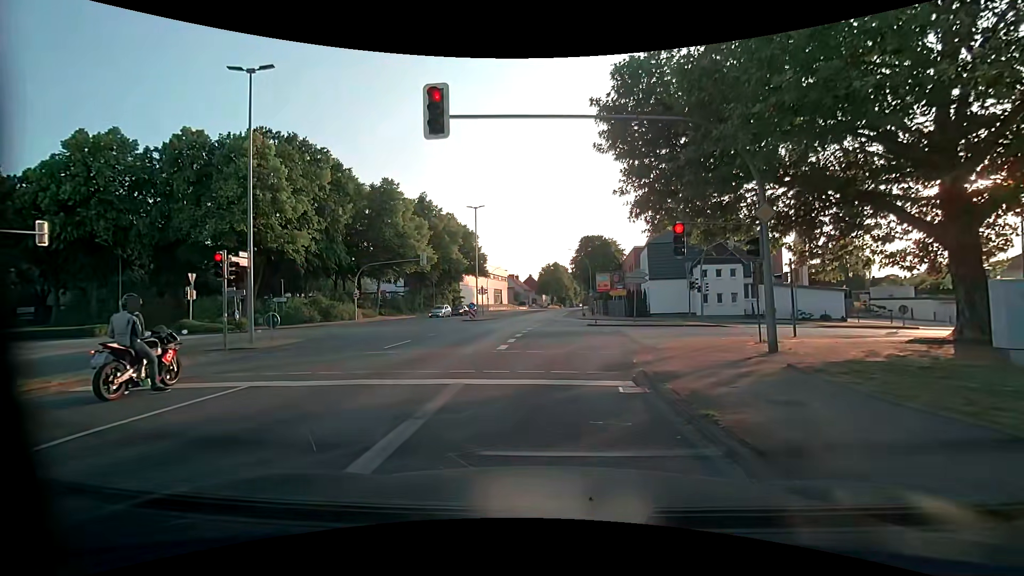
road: primary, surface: asphalt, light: Day
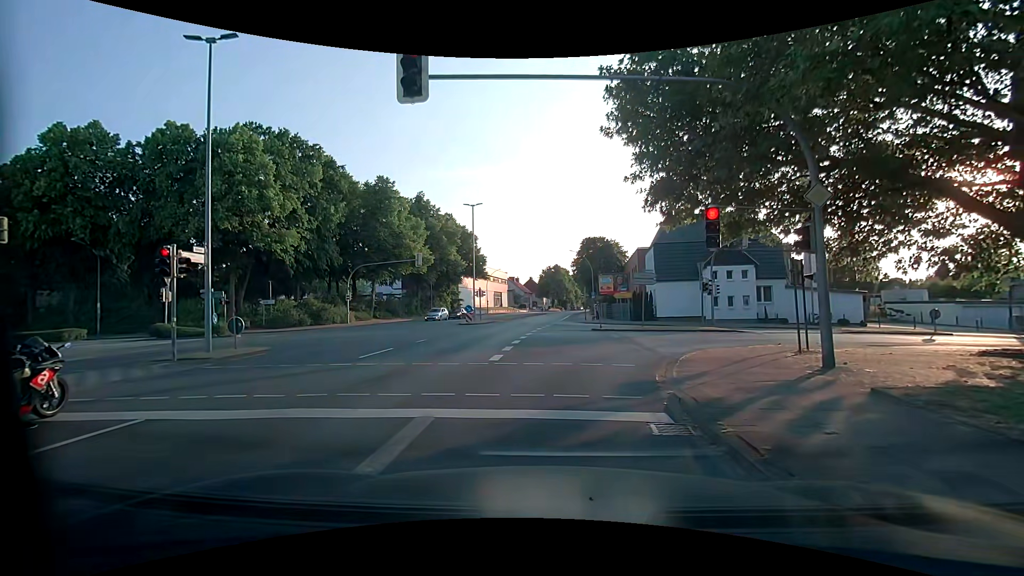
(+0.1, +2.3) m; +2°
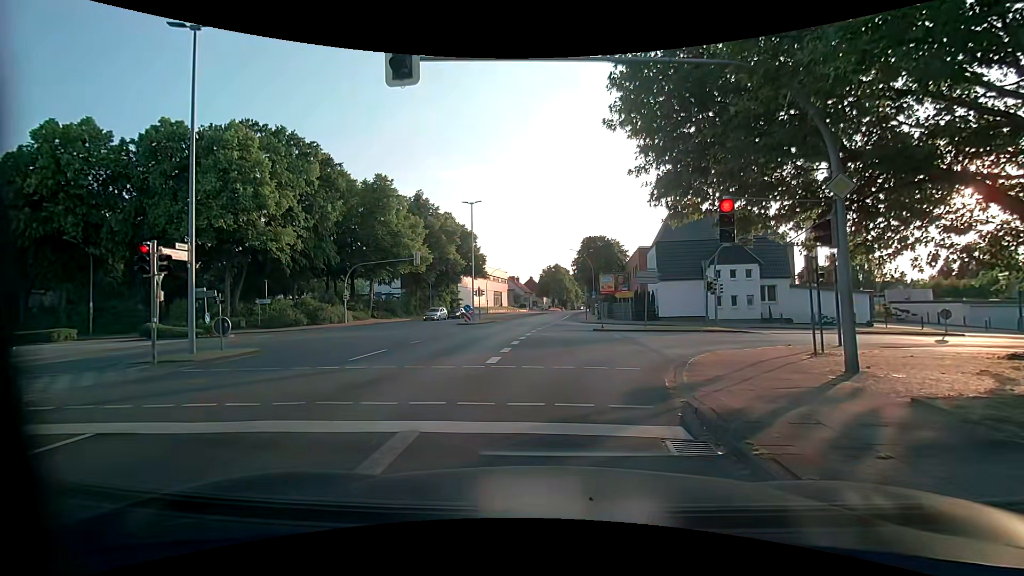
(0.0, +0.7) m; 0°
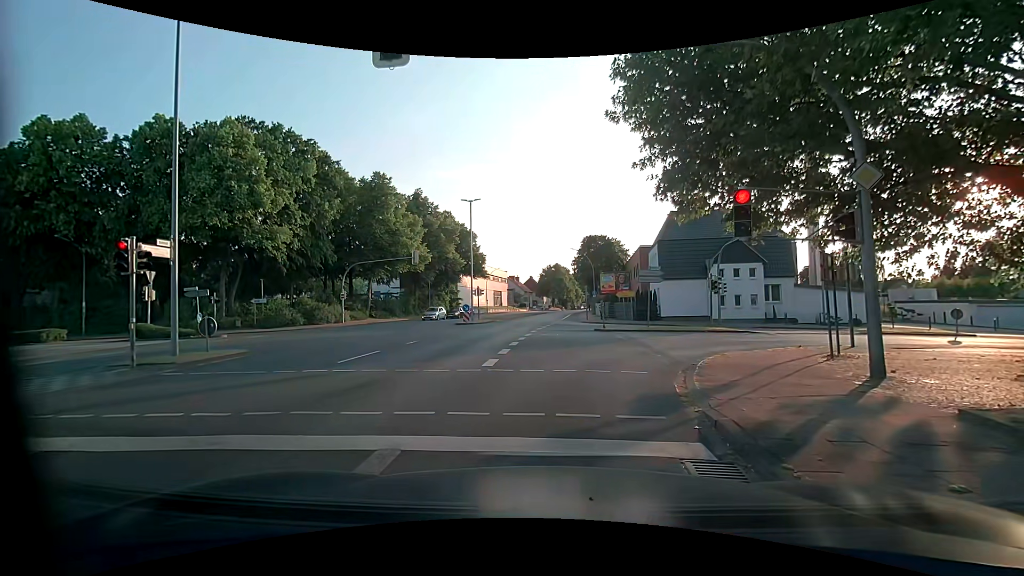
(0.0, +0.7) m; 0°
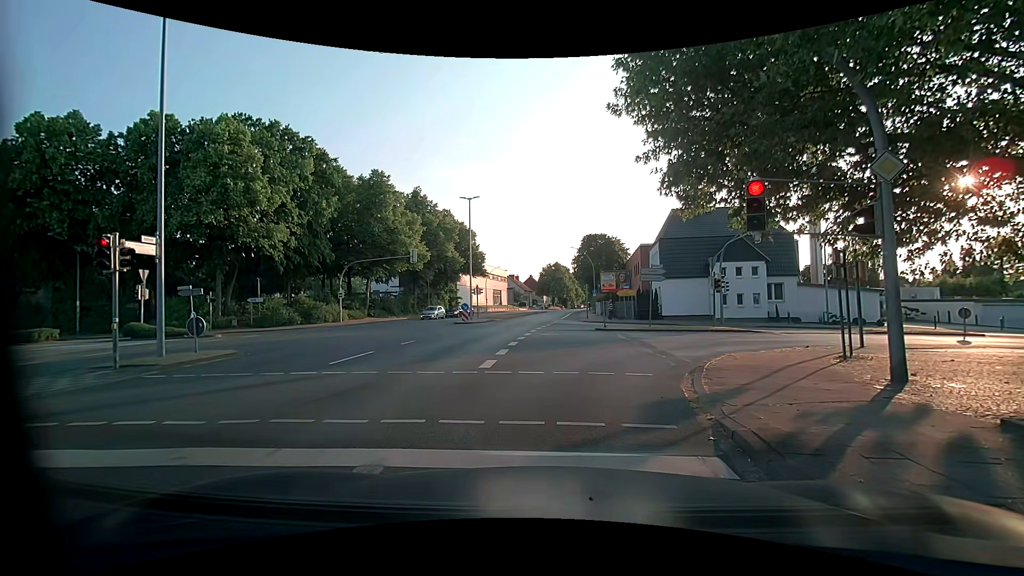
(0.0, +0.6) m; 0°
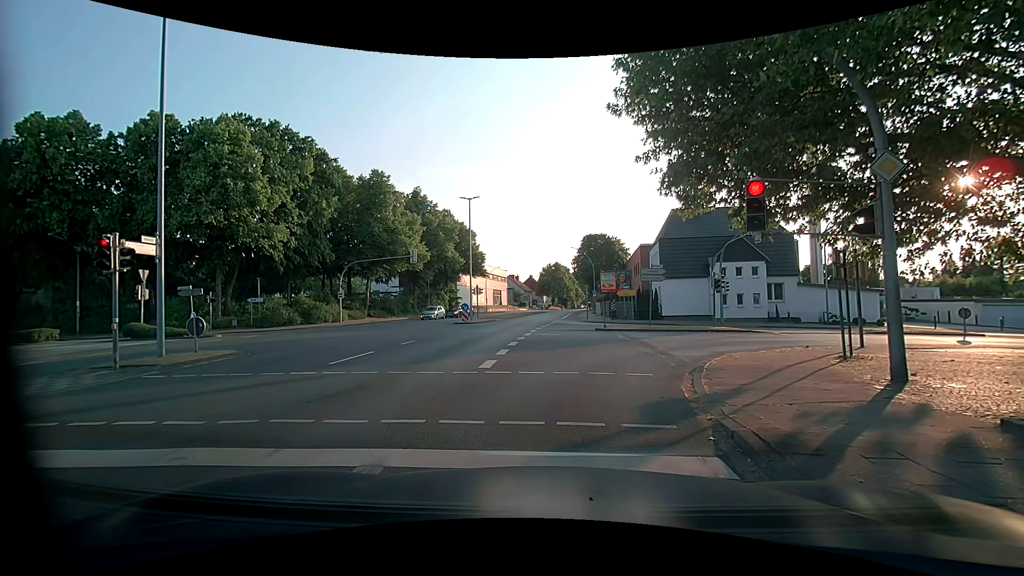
(0.0, 0.0) m; 0°
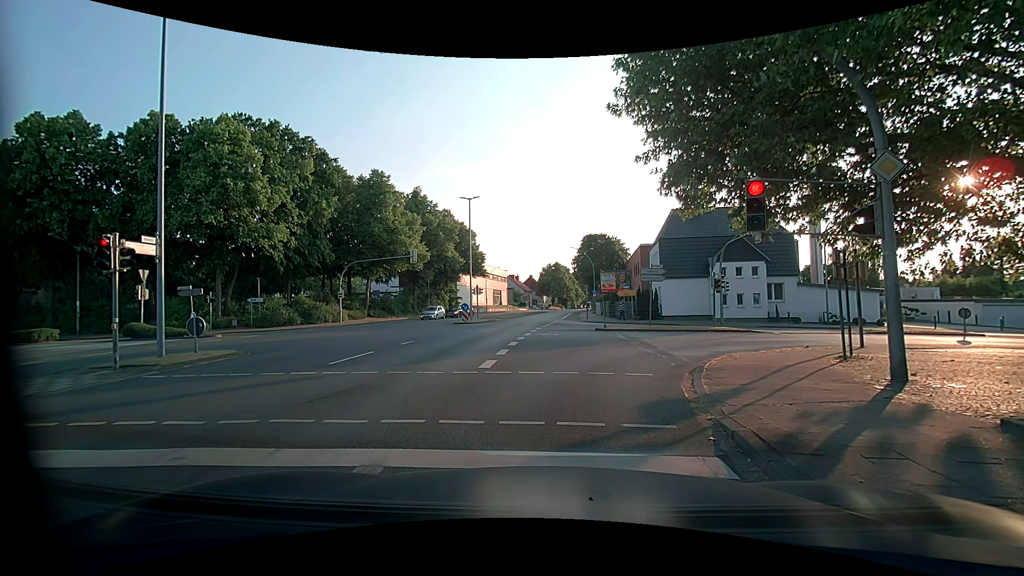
(0.0, 0.0) m; 0°
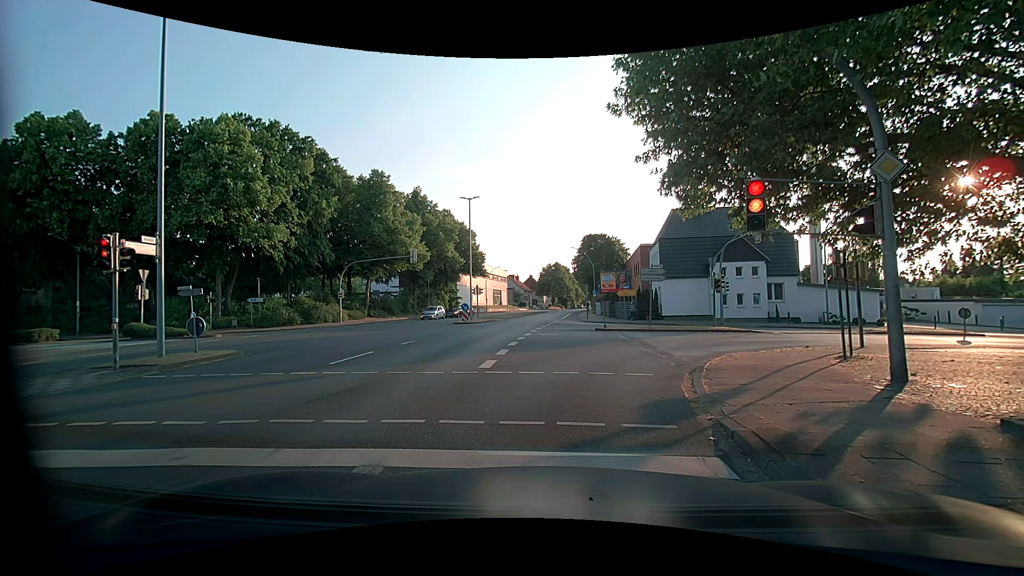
(0.0, 0.0) m; 0°
